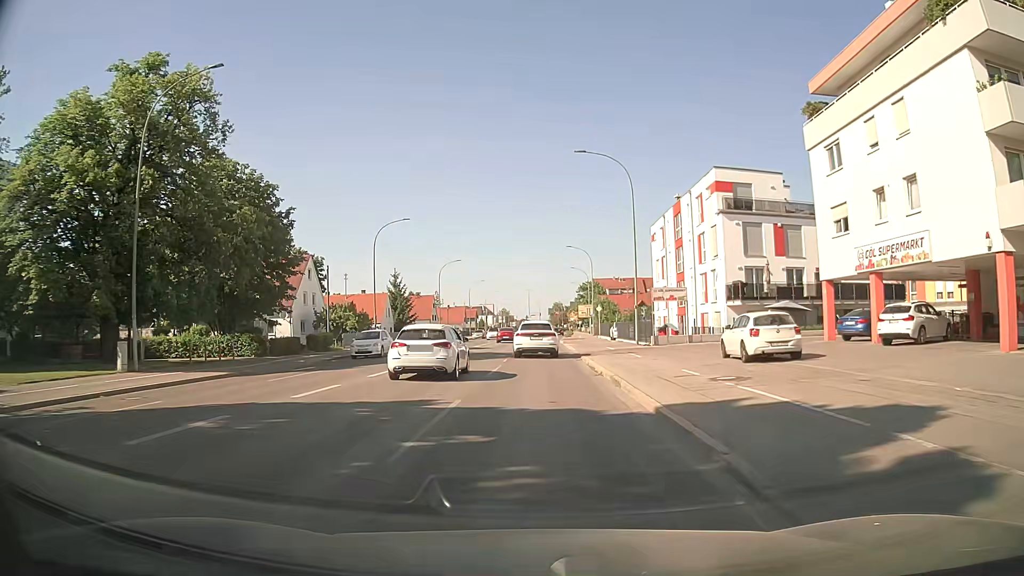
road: tertiary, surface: asphalt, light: Day
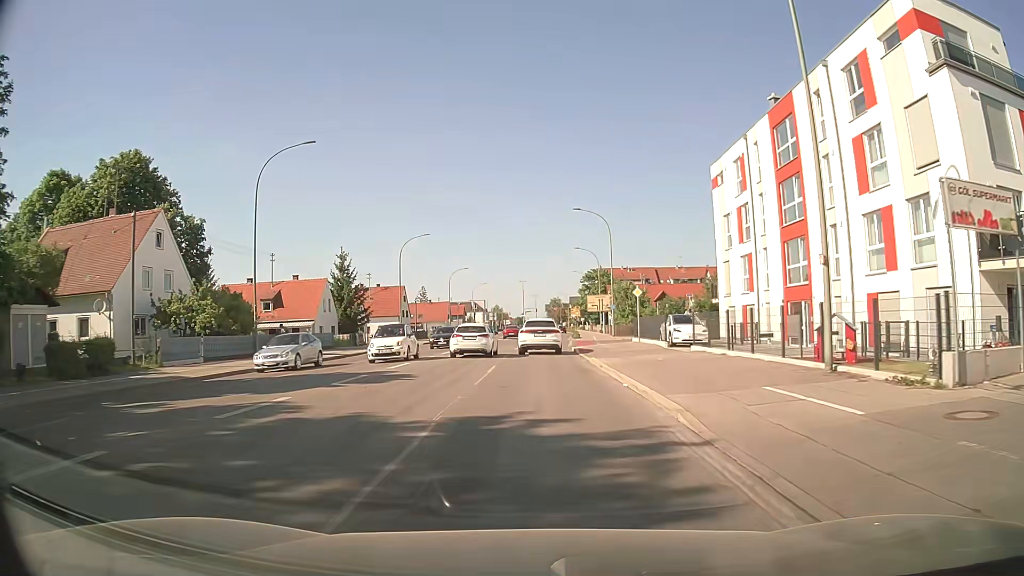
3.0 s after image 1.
(0.0, +27.7) m; 0°
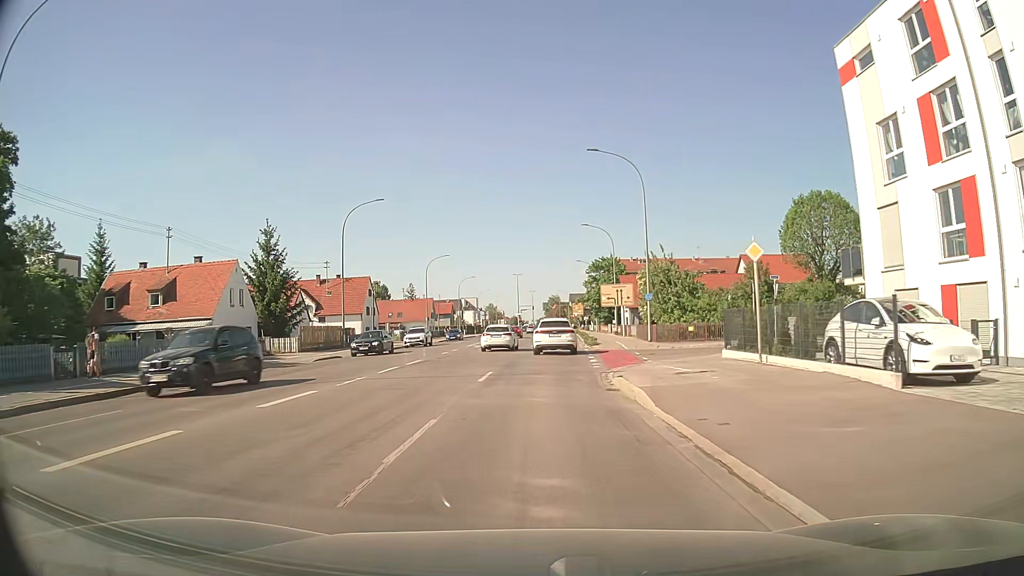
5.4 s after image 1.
(+0.2, +22.1) m; 0°
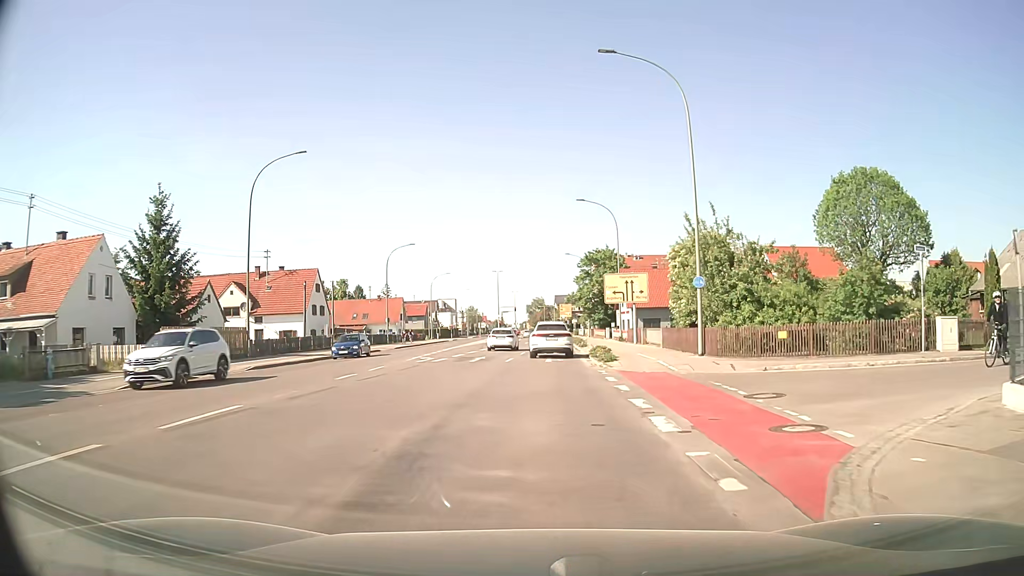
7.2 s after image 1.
(+0.2, +16.4) m; +1°
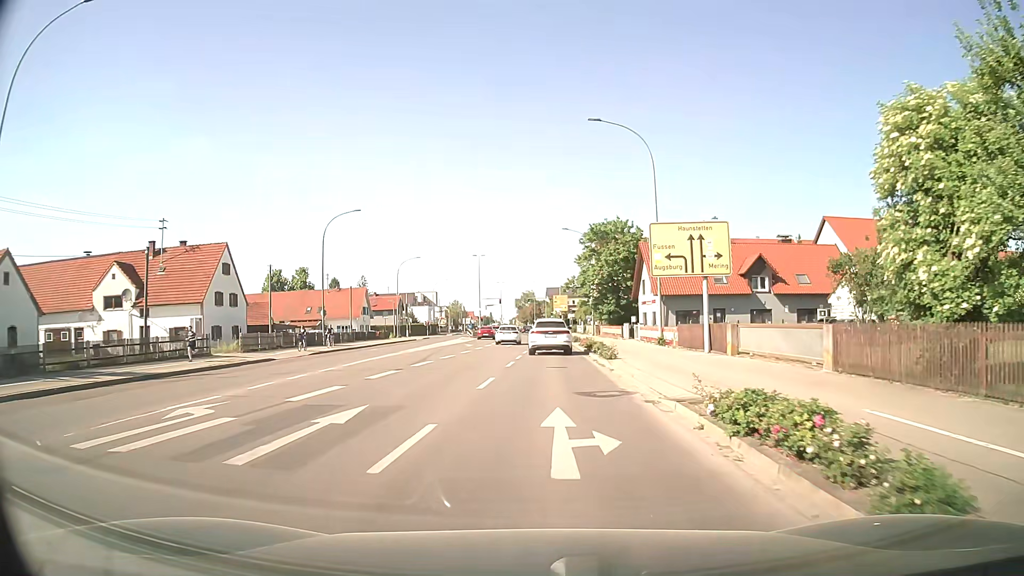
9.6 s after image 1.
(+0.5, +22.0) m; +2°
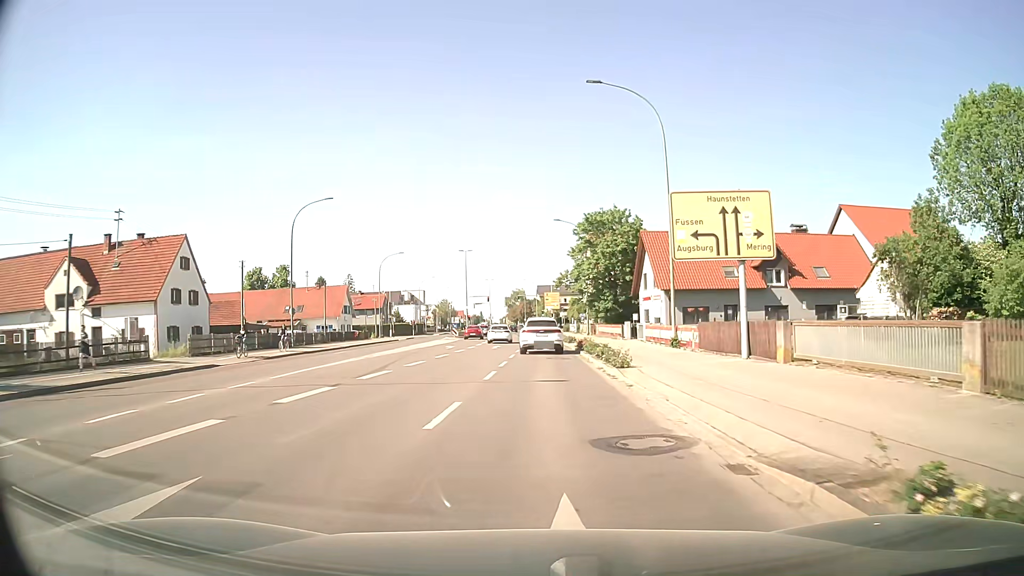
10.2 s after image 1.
(+0.1, +5.8) m; +1°
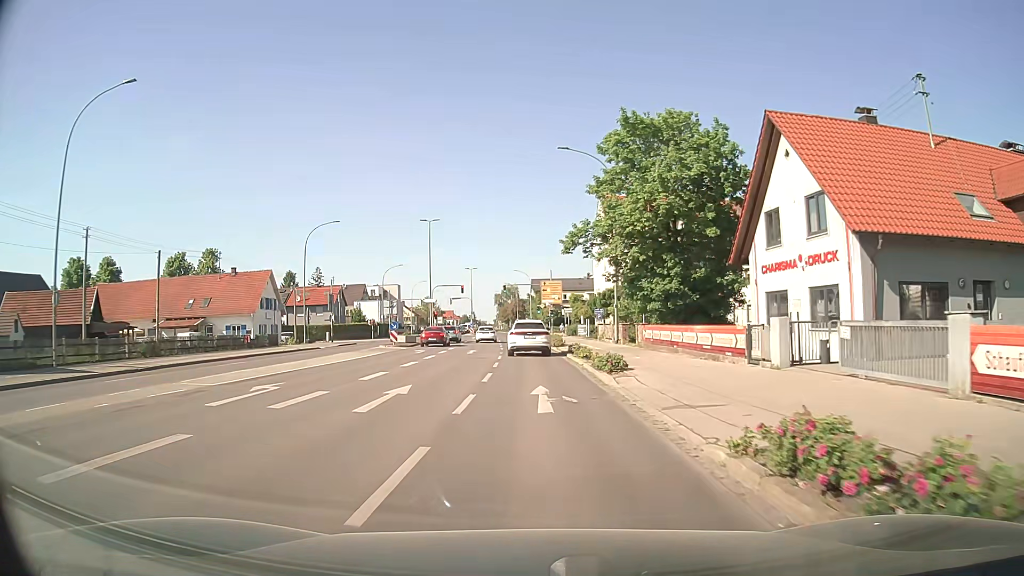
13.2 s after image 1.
(+0.2, +29.8) m; 0°
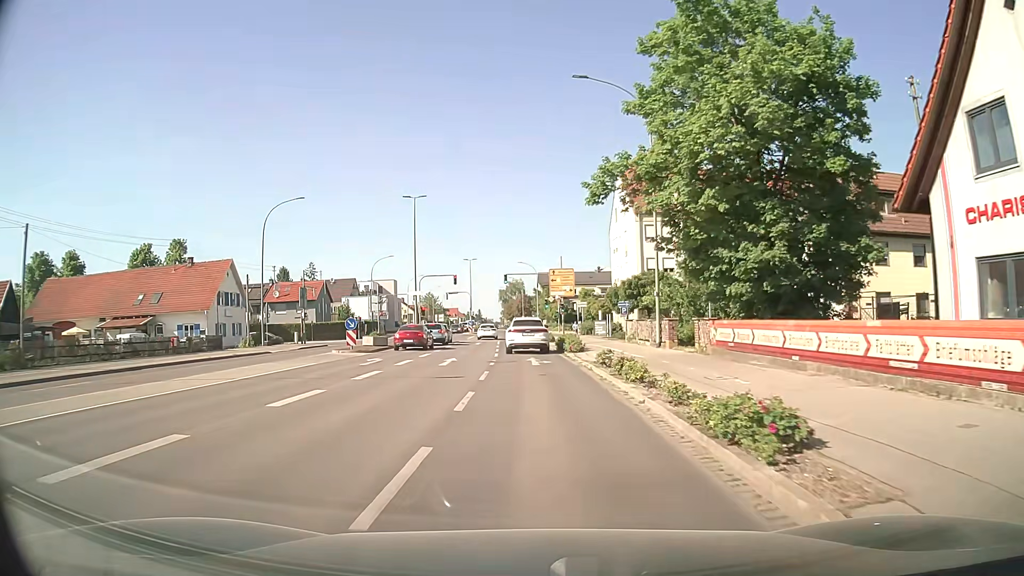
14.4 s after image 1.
(0.0, +12.3) m; 0°
(0, +10) (0, +20) (-1, +30) (-1, +40) (-1, +50) (-2, +60) (-2, +70) (-3, +80) (-4, +90) (-4, +100) m
